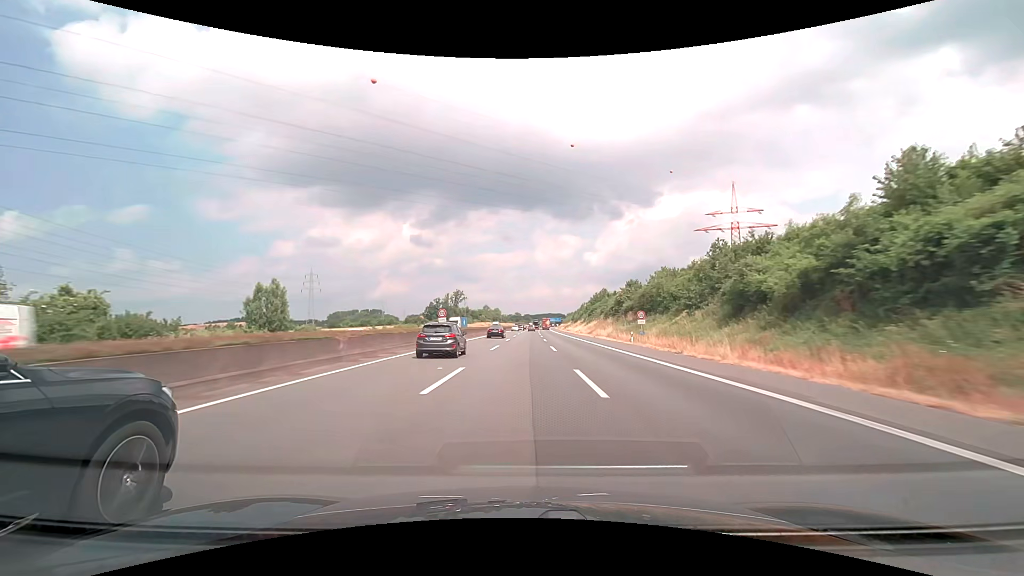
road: motorway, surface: asphalt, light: Day
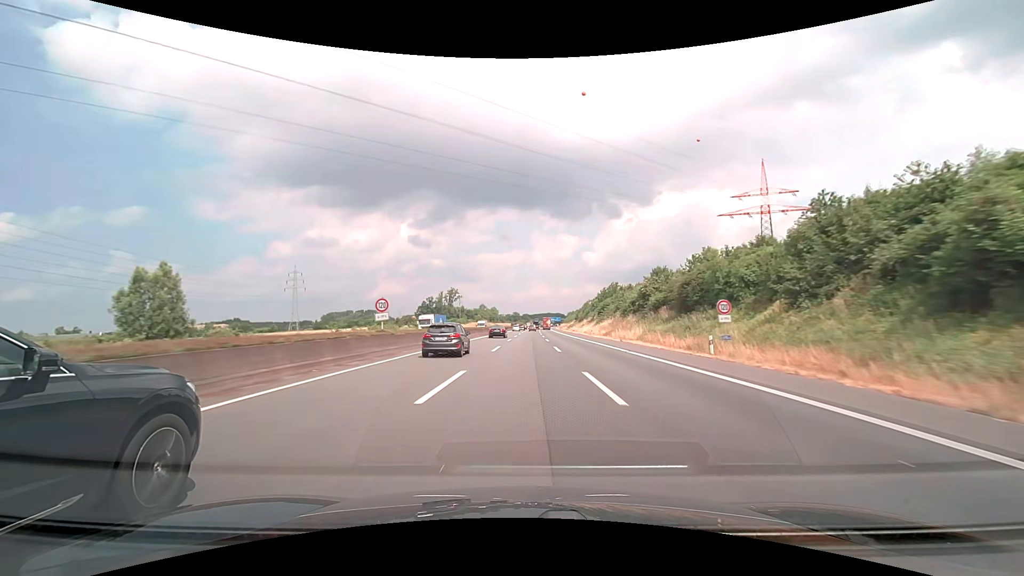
(0.0, +19.0) m; 0°
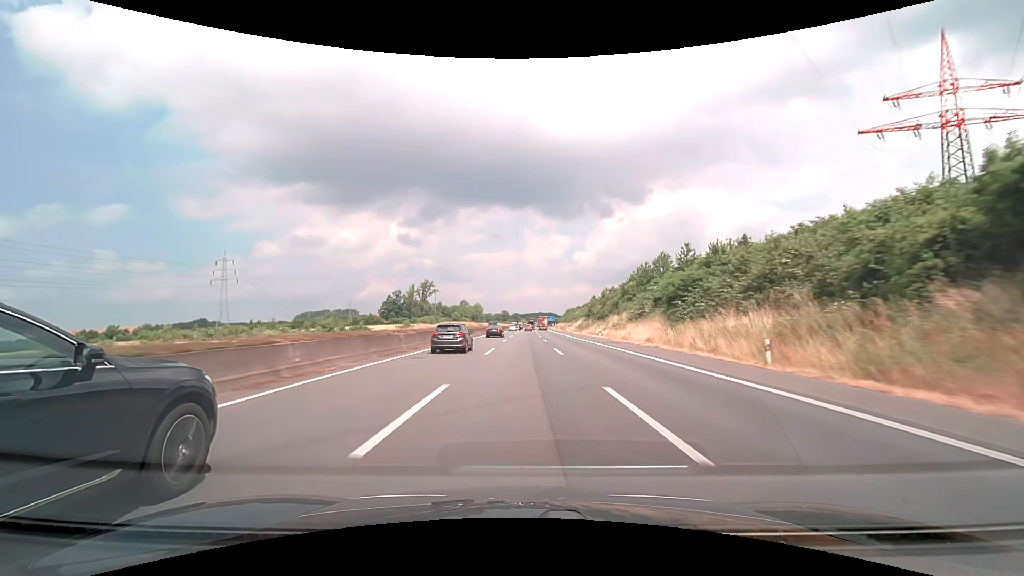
(+0.6, +57.1) m; +1°
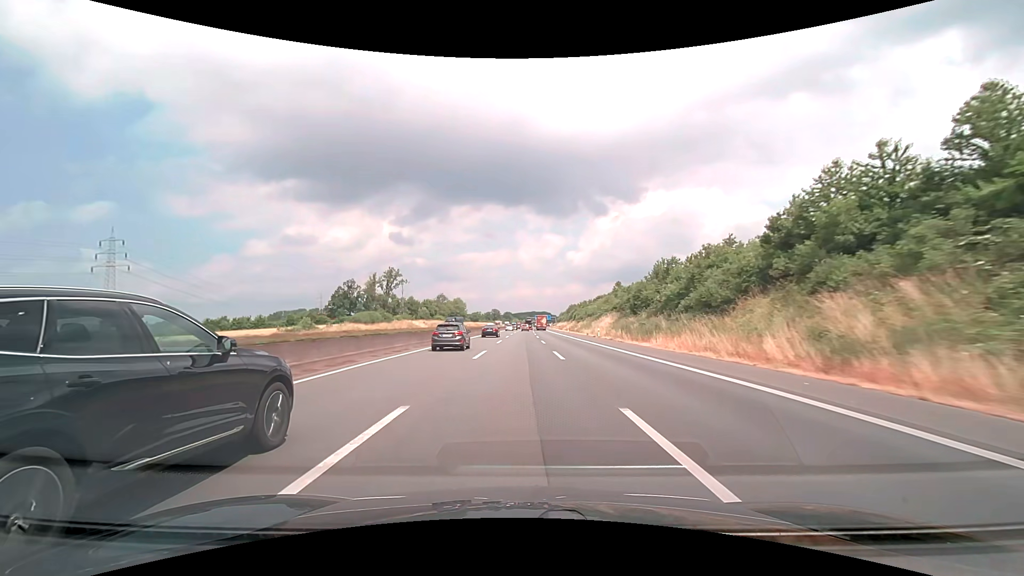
(+0.4, +57.1) m; +1°
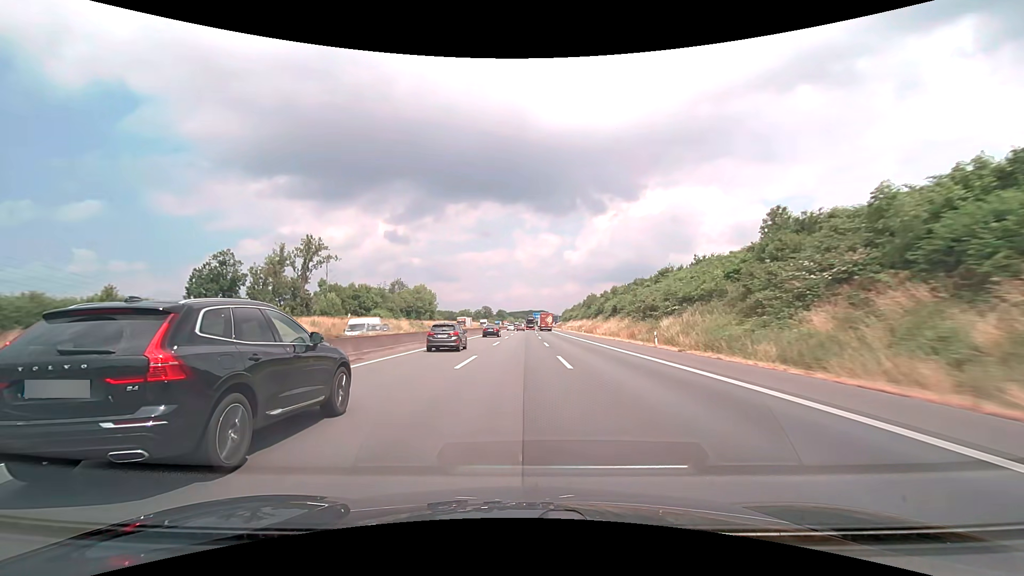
(+0.3, +76.1) m; 0°
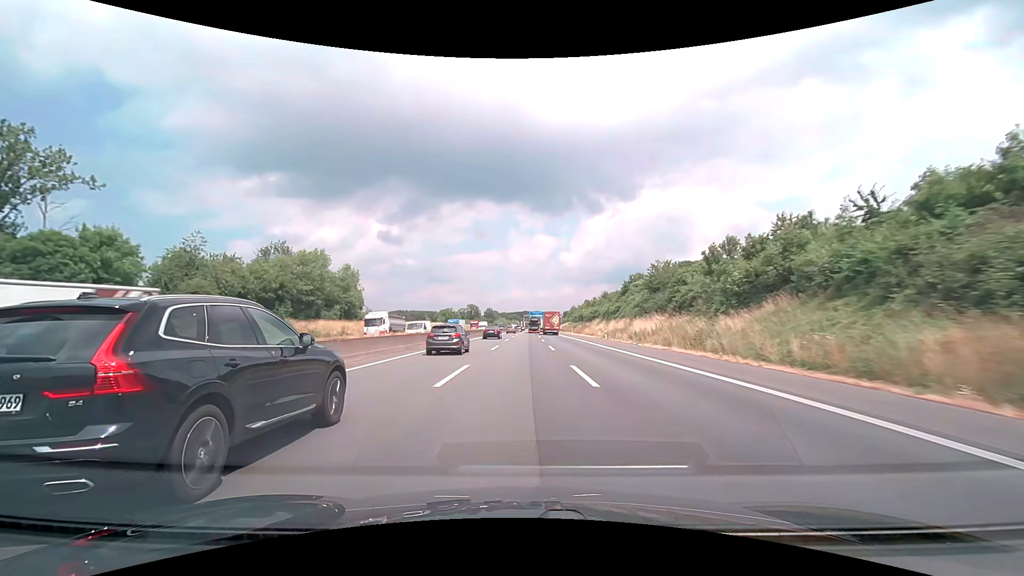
(+0.3, +76.1) m; +1°
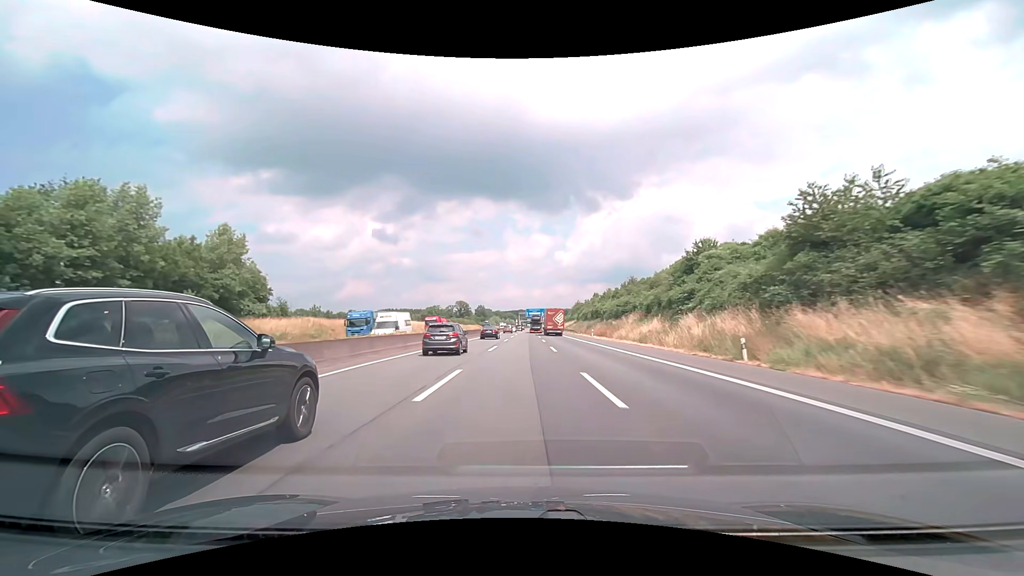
(+0.1, +38.0) m; 0°
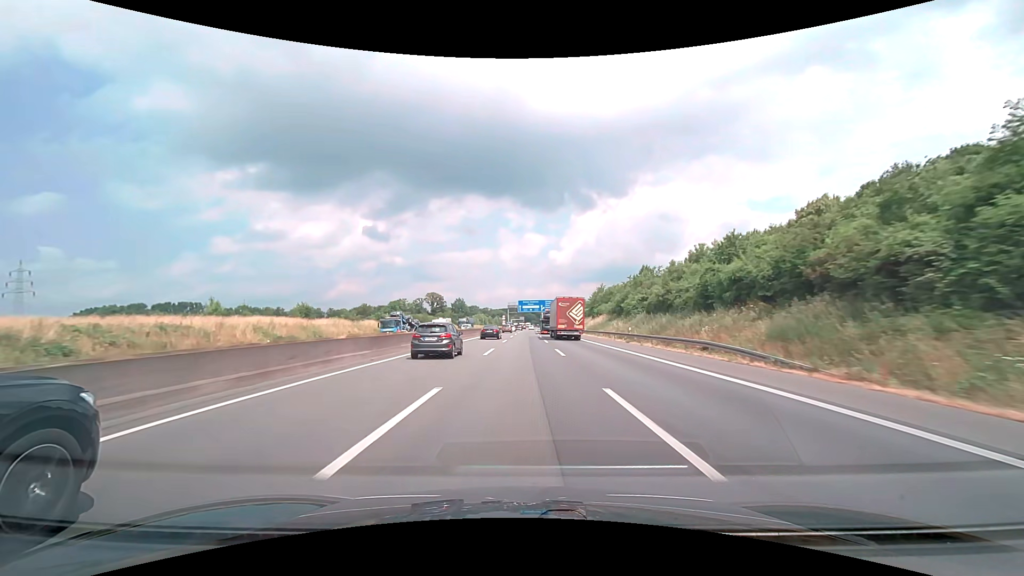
(+0.4, +76.1) m; +1°
(0, +10) (0, +20) (0, +30) (0, +40) (0, +50) (0, +60) (+1, +70) (+1, +80) (+1, +90) (+1, +100) m
